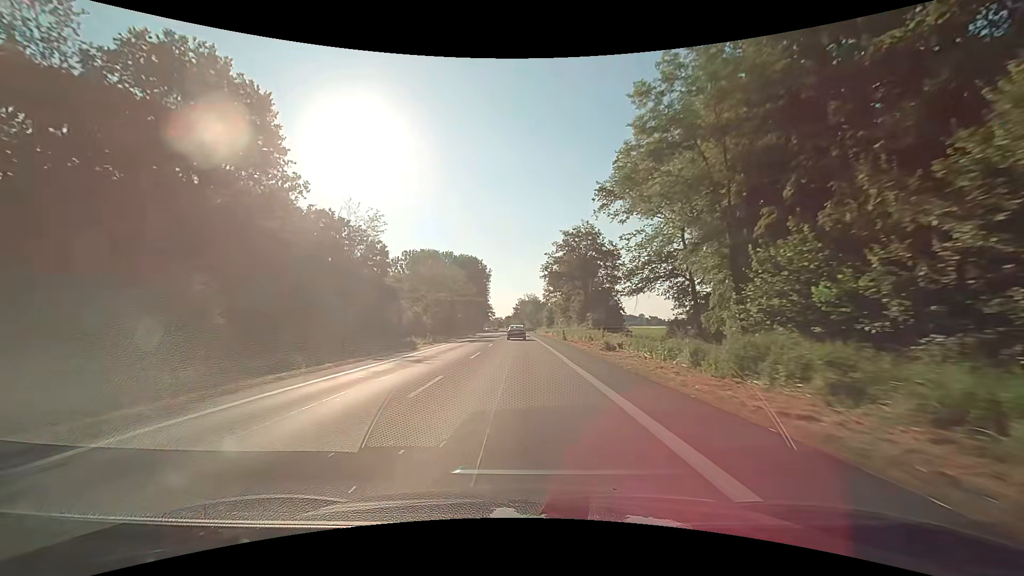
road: primary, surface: asphalt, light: Day
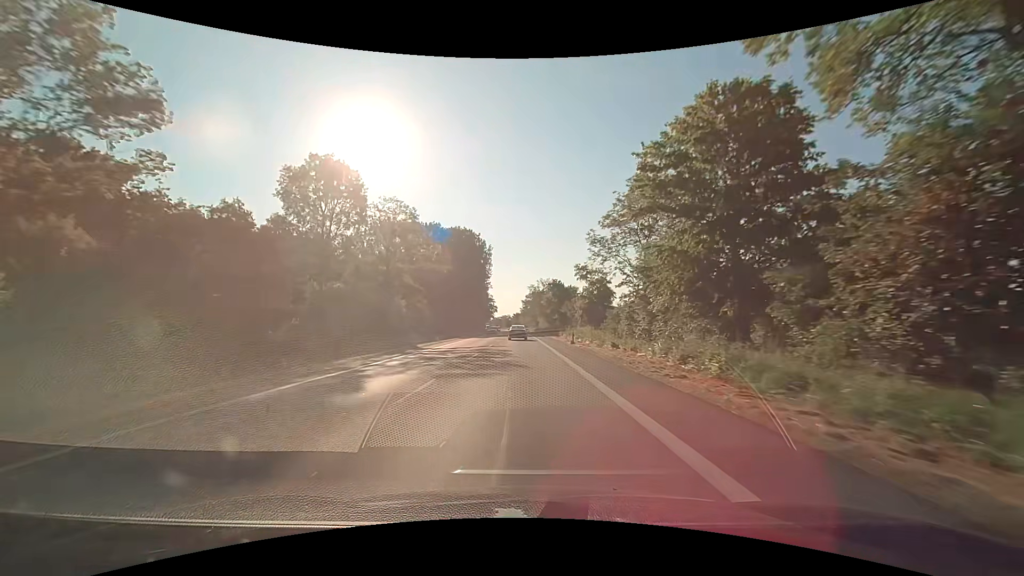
(-0.1, +61.0) m; -1°
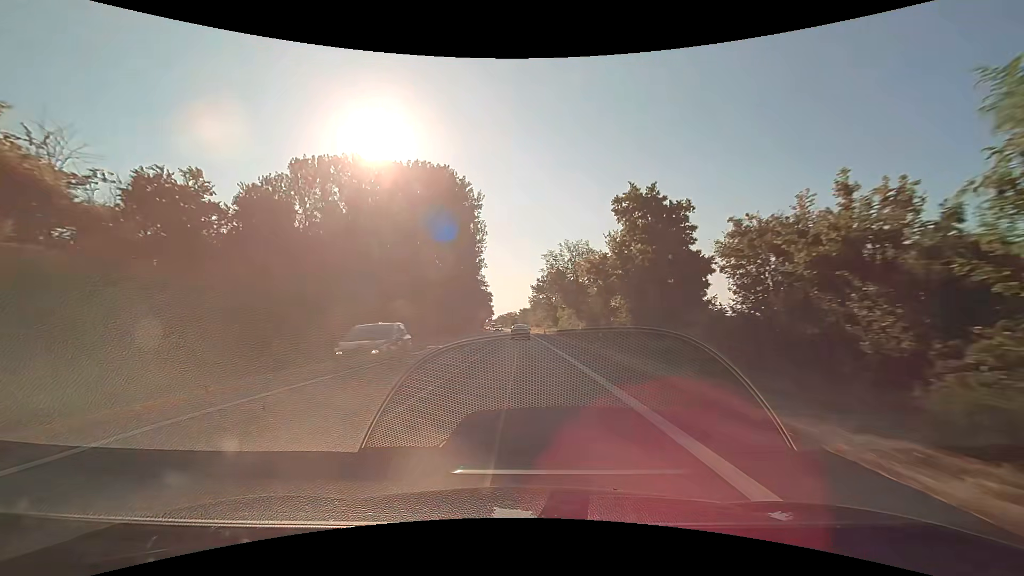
(-0.3, +61.6) m; -1°
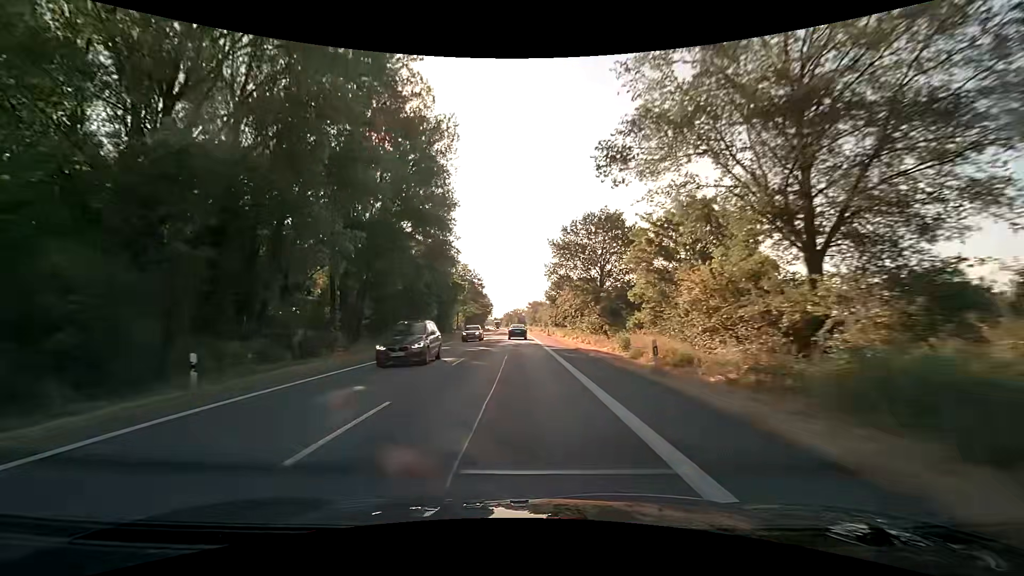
(0.0, +62.4) m; 0°
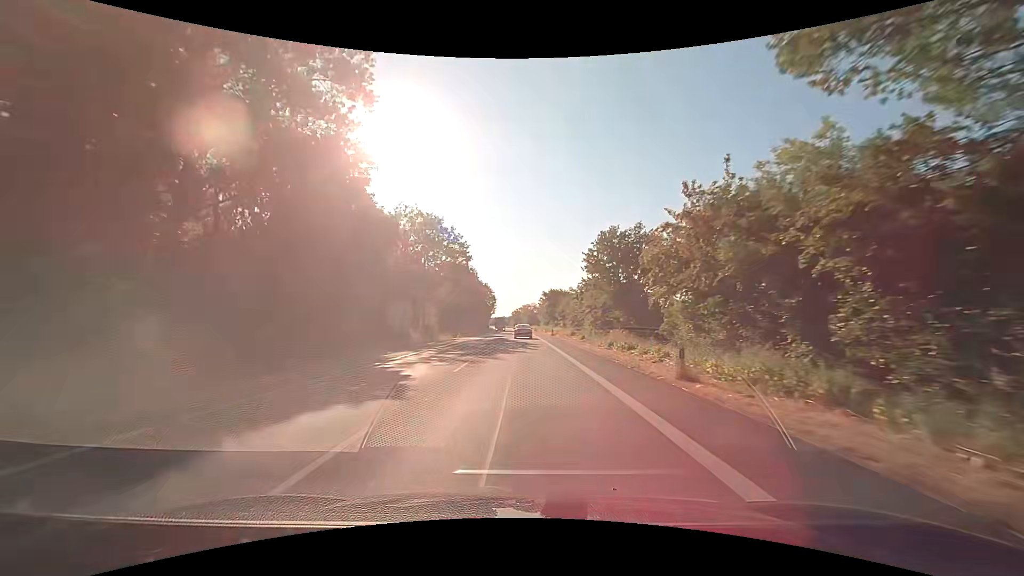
(-0.9, +50.6) m; -1°
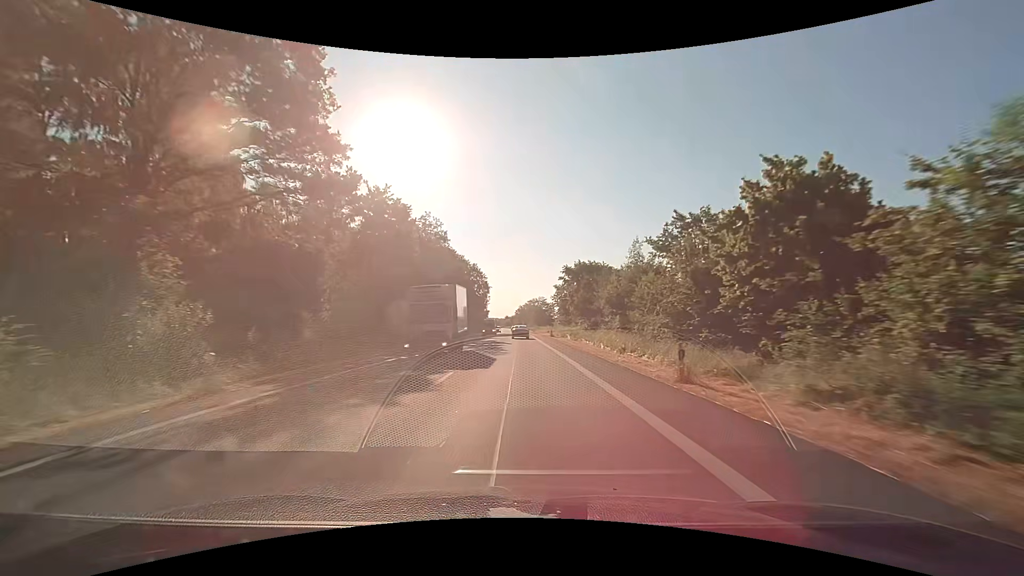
(-0.2, +52.2) m; -1°
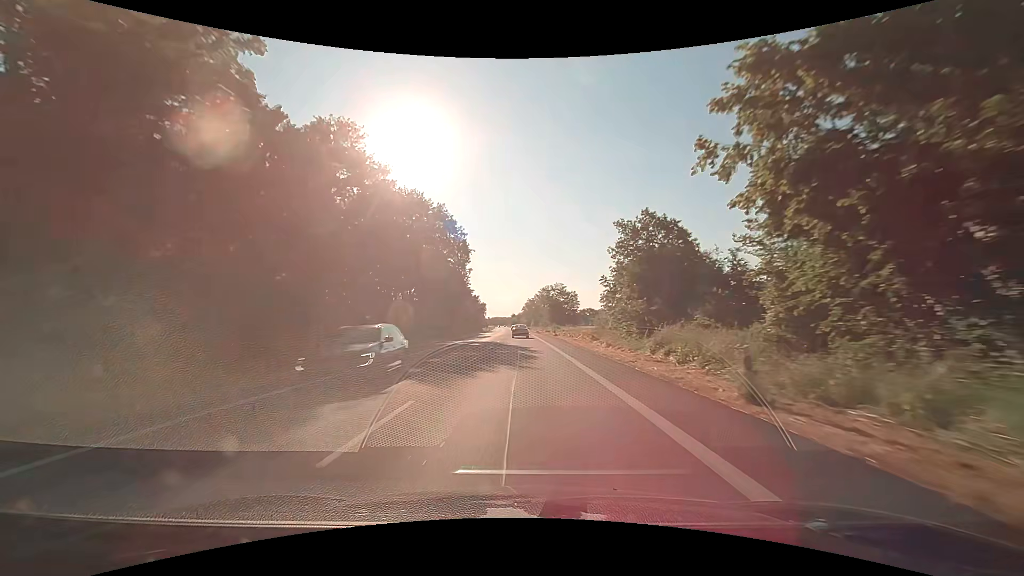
(-0.5, +54.0) m; -1°
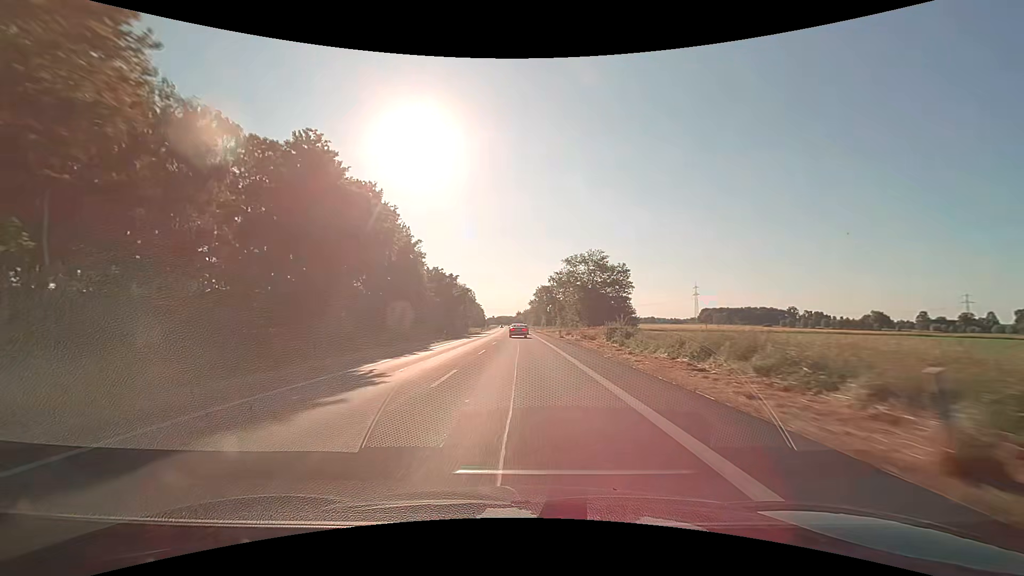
(-0.3, +54.2) m; -1°
(0, +10) (0, +20) (0, +30) (0, +40) (0, +50) (0, +60) (-1, +70) (-1, +80) (-1, +90) (-1, +100) m
